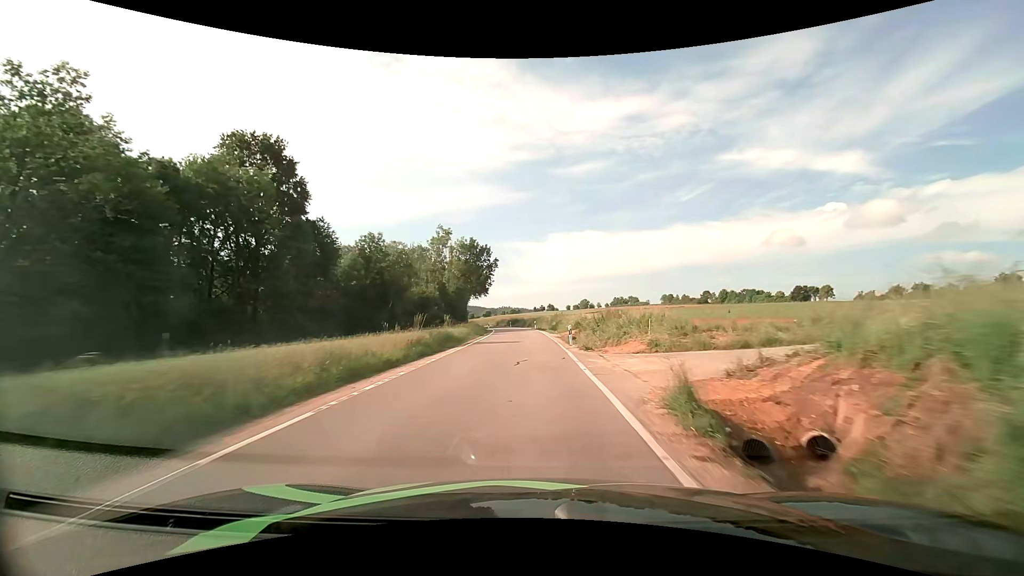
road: tertiary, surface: asphalt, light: Day
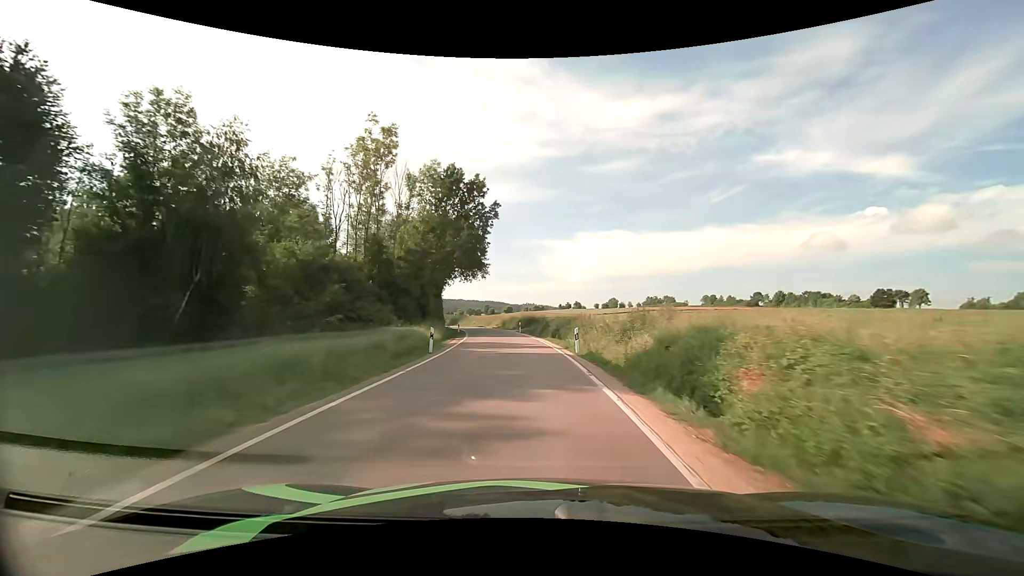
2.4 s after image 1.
(-0.8, +41.5) m; -3°
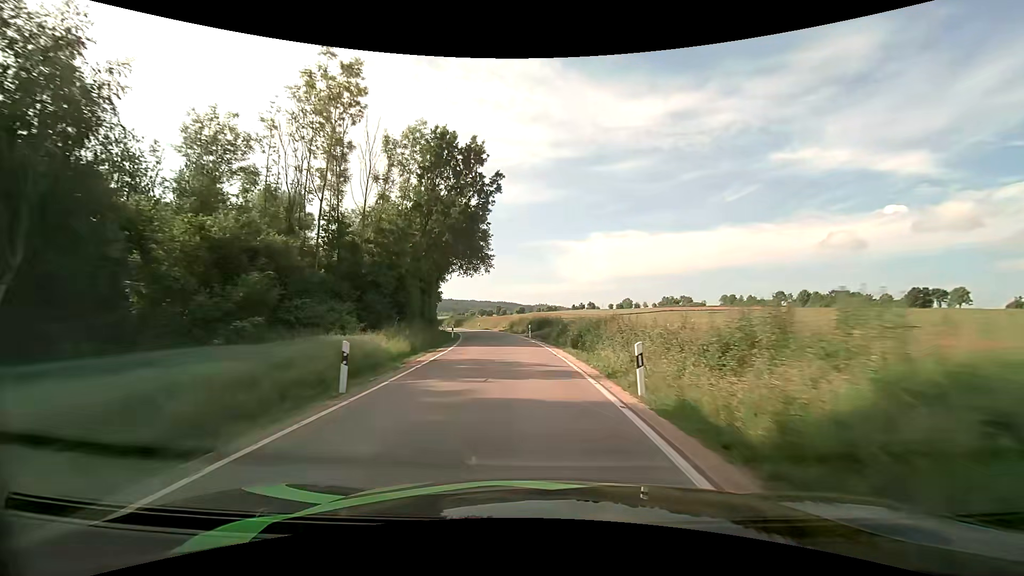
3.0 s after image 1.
(-0.1, +9.9) m; -1°
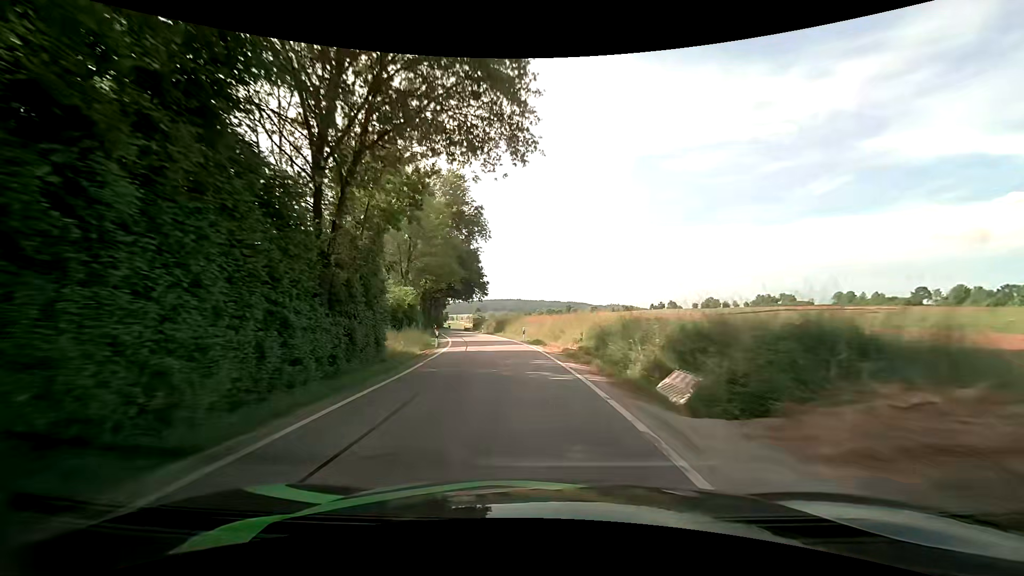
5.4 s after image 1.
(-2.6, +38.2) m; -8°
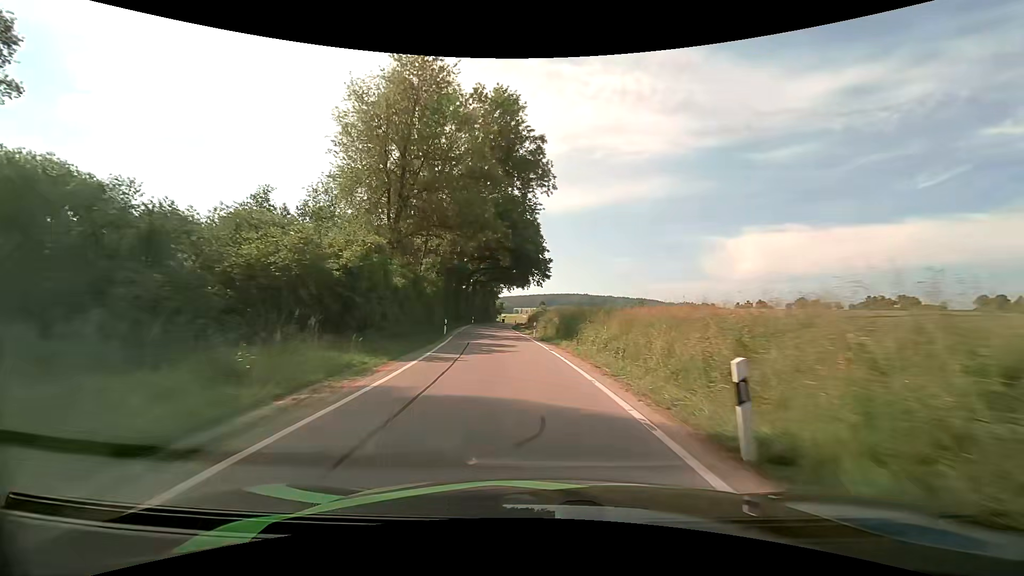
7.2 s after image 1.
(-2.0, +29.5) m; -7°
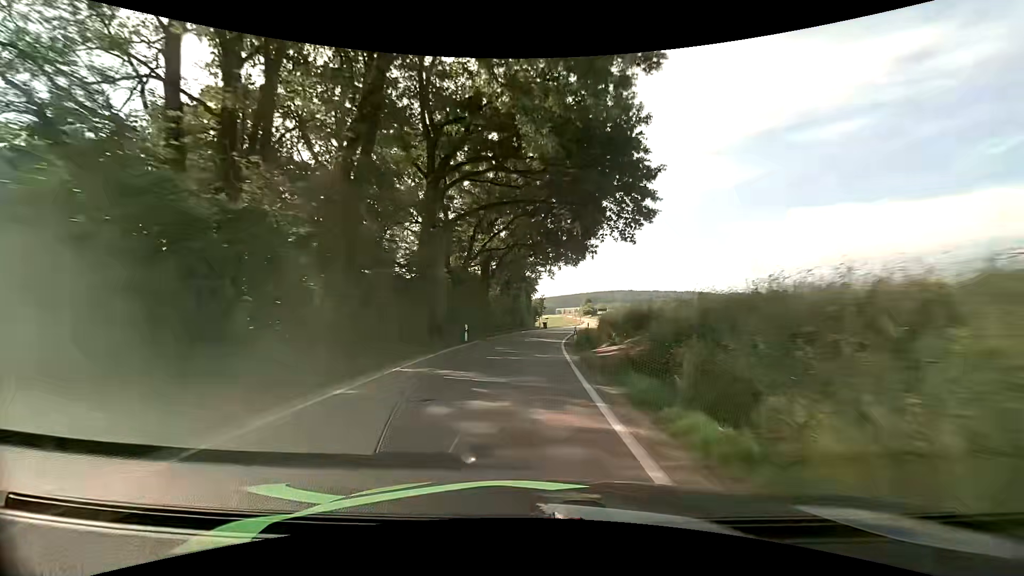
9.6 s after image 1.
(-2.6, +41.3) m; -5°
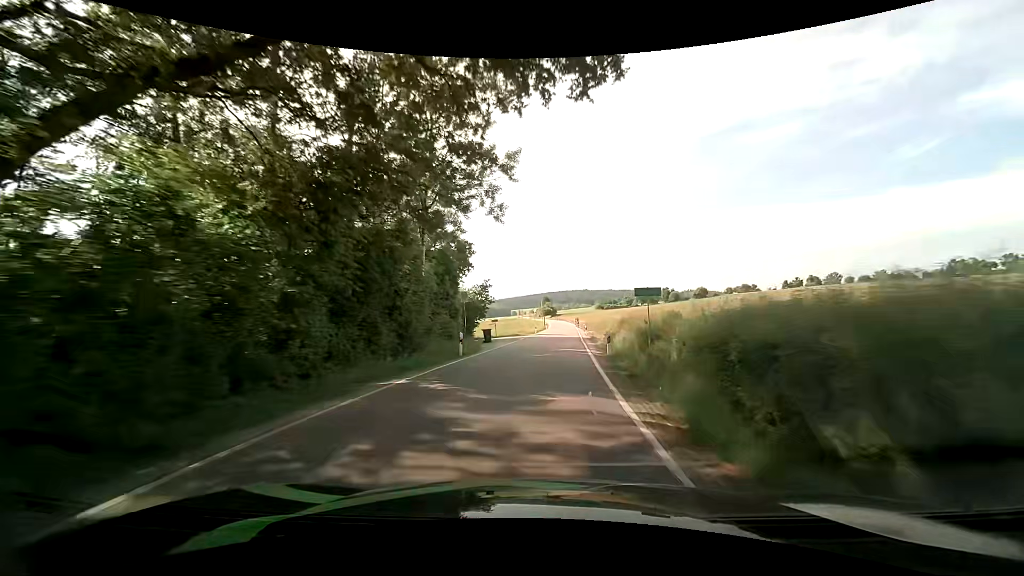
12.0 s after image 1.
(+1.2, +41.5) m; +5°
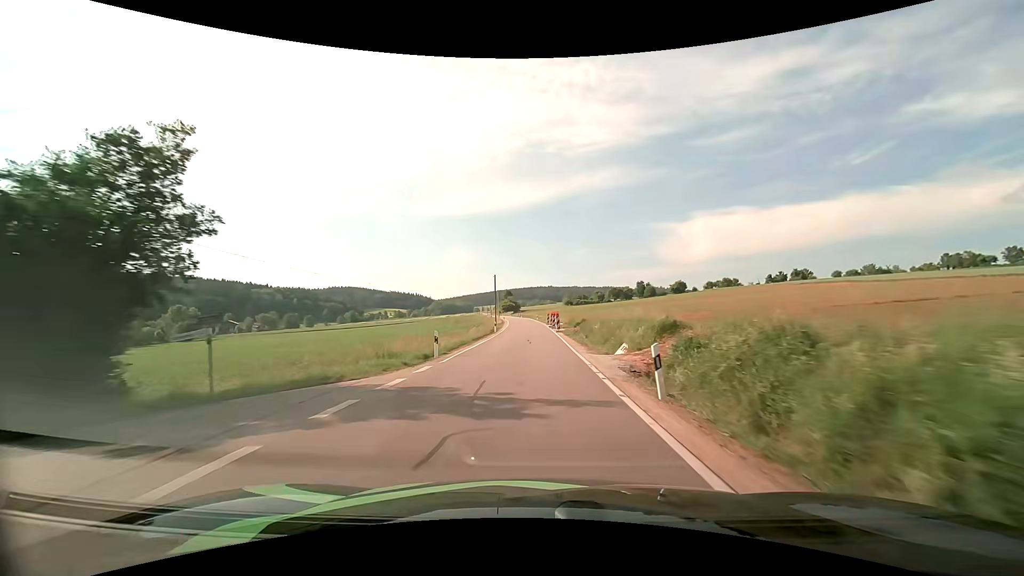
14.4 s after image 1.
(+2.1, +42.8) m; +4°
(0, +10) (0, +20) (0, +30) (-1, +40) (-1, +50) (-1, +60) (-1, +70) (-2, +80) (-3, +90) (-3, +100) m
